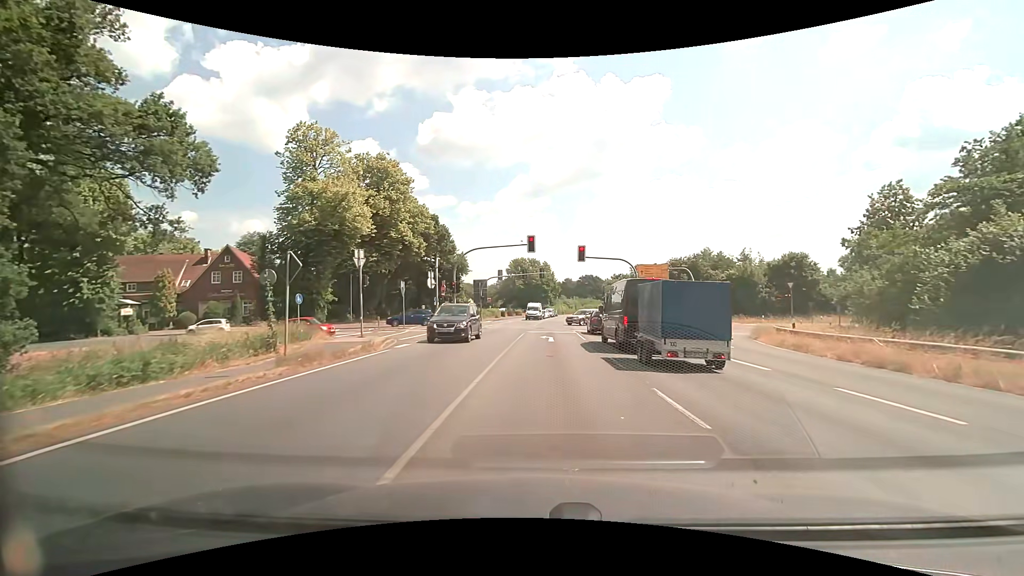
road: primary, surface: asphalt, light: Day
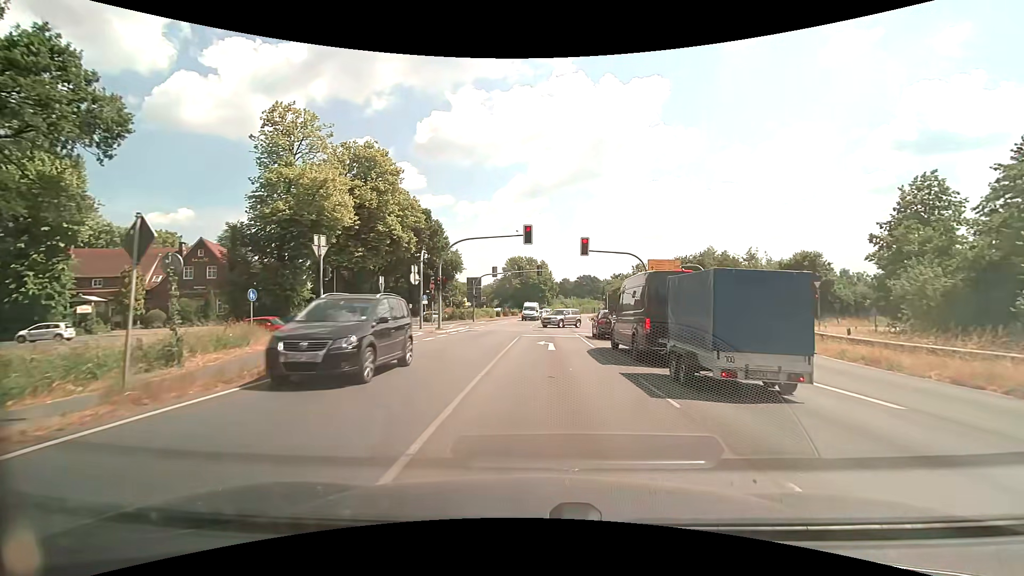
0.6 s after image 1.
(0.0, +4.7) m; 0°
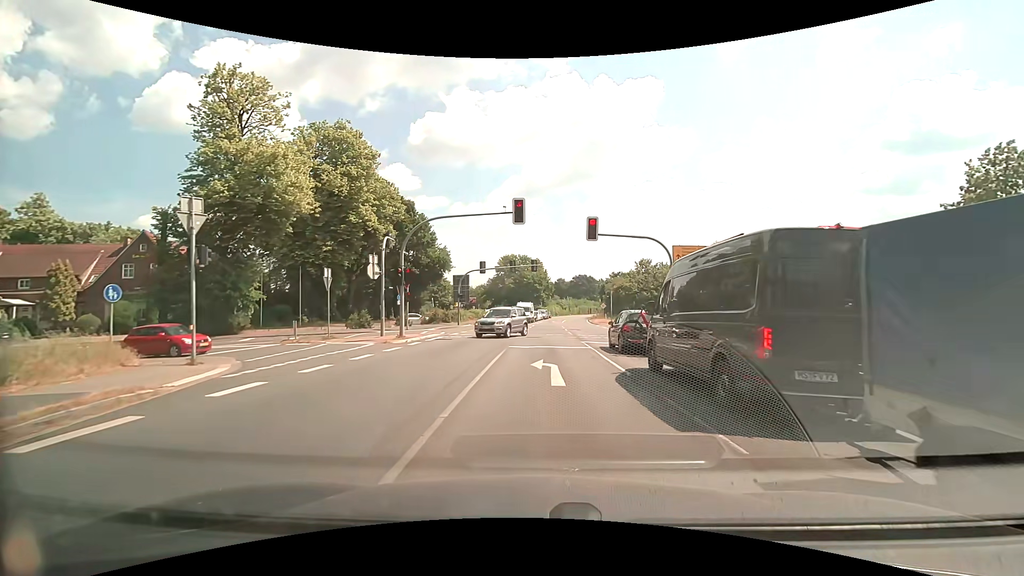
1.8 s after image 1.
(0.0, +8.1) m; 0°
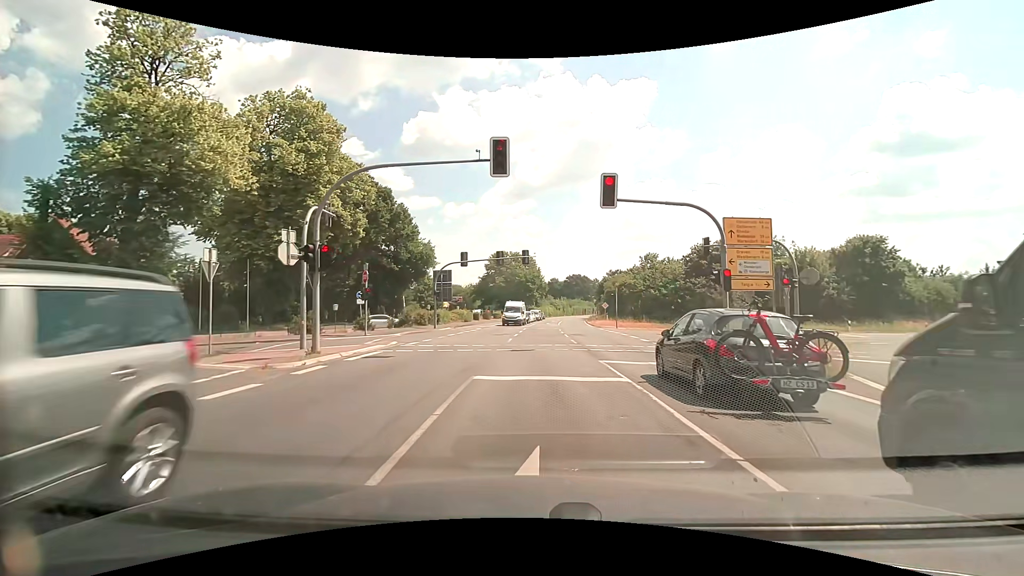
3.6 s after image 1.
(+0.1, +8.9) m; +2°
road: secondary_link
(0, +10) (-1, +20) (-7, +27) (-17, +29) (-27, +26) (-36, +23) (-45, +19) (-55, +15) (-64, +11) (-73, +8) m
